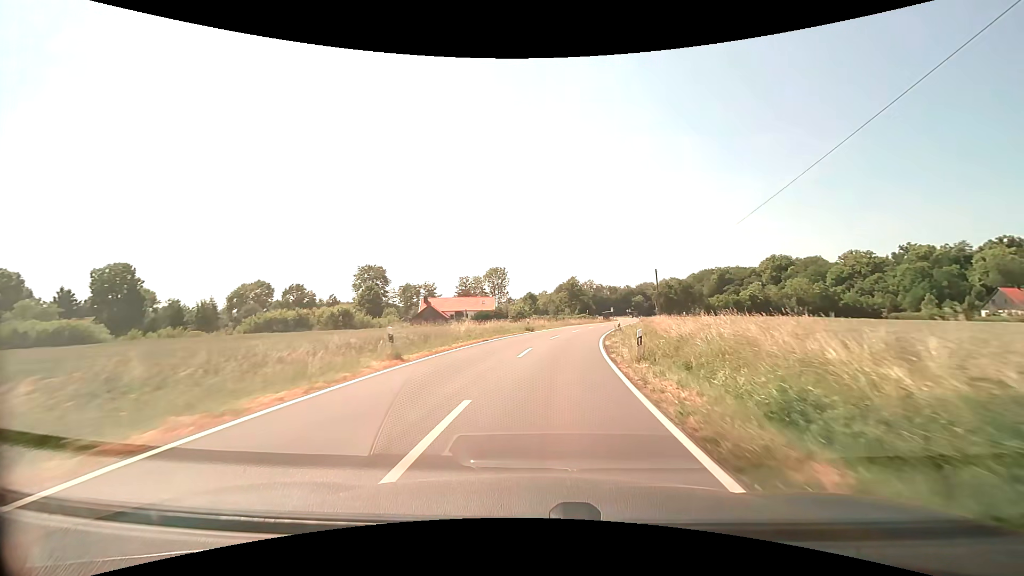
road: secondary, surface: asphalt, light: Day
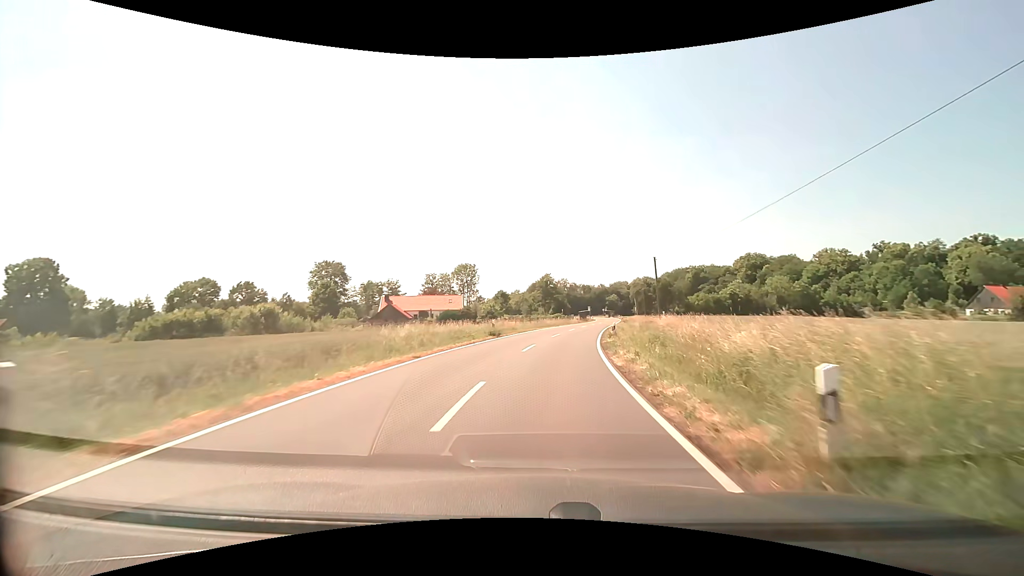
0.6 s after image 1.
(+0.3, +10.0) m; +3°
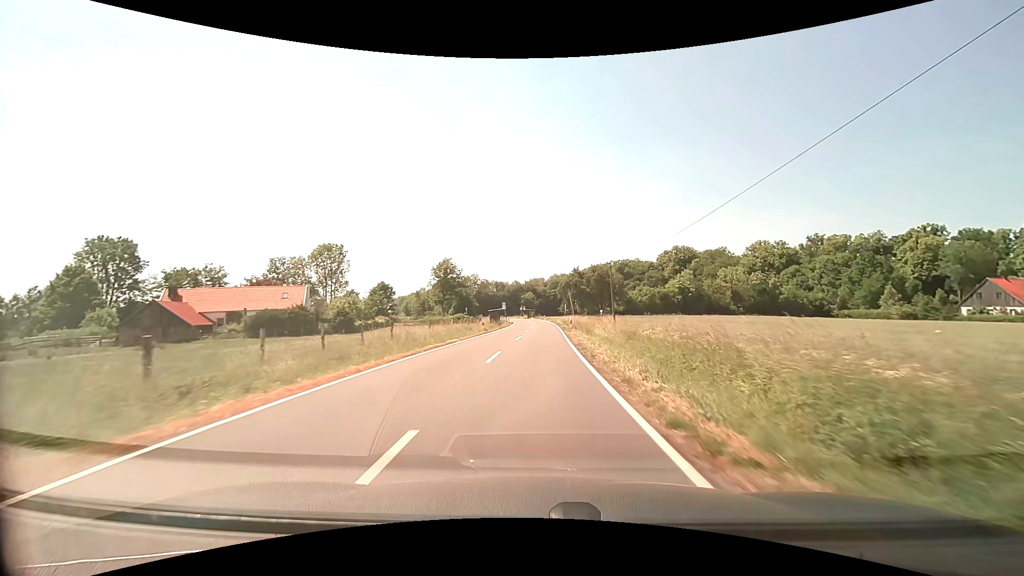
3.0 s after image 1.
(+3.9, +39.8) m; +10°
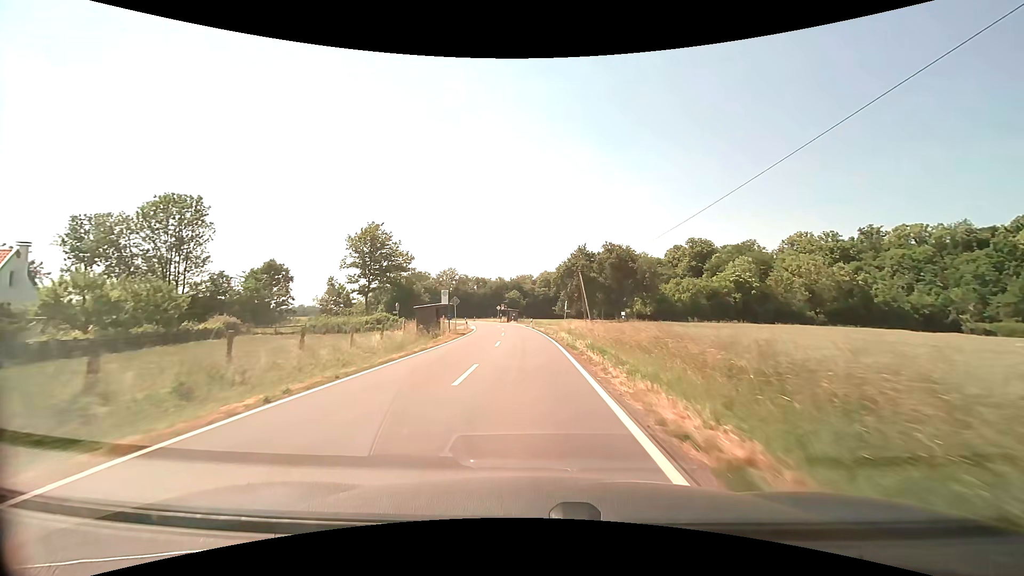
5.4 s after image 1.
(+1.0, +40.3) m; +2°
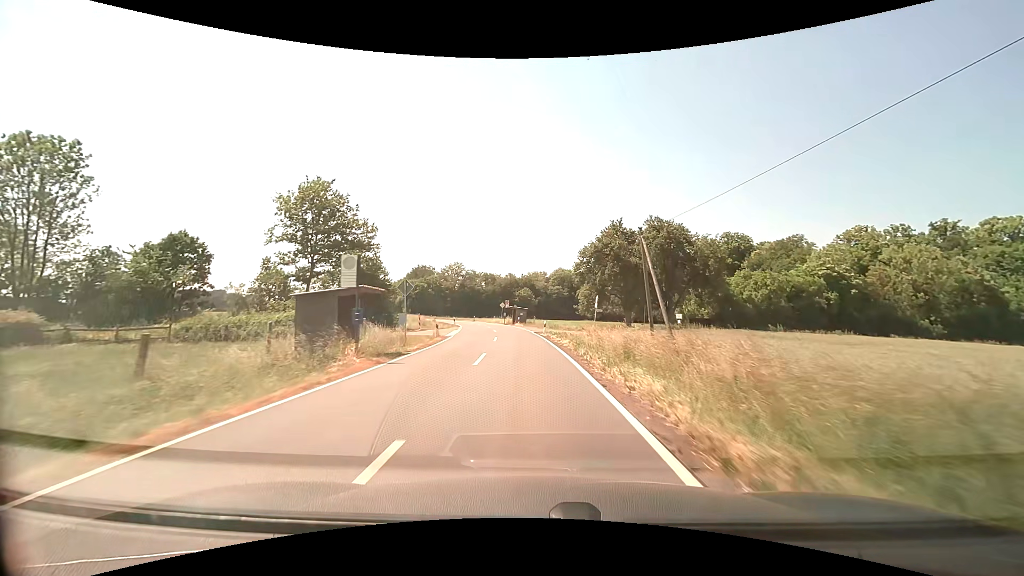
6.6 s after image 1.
(-0.2, +20.2) m; -1°
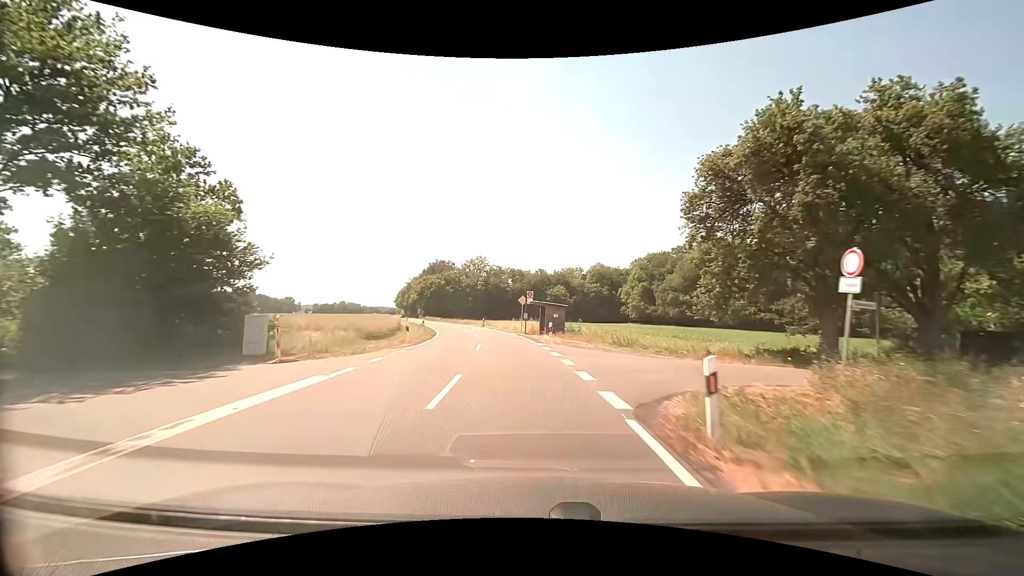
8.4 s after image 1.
(-0.8, +30.3) m; -3°
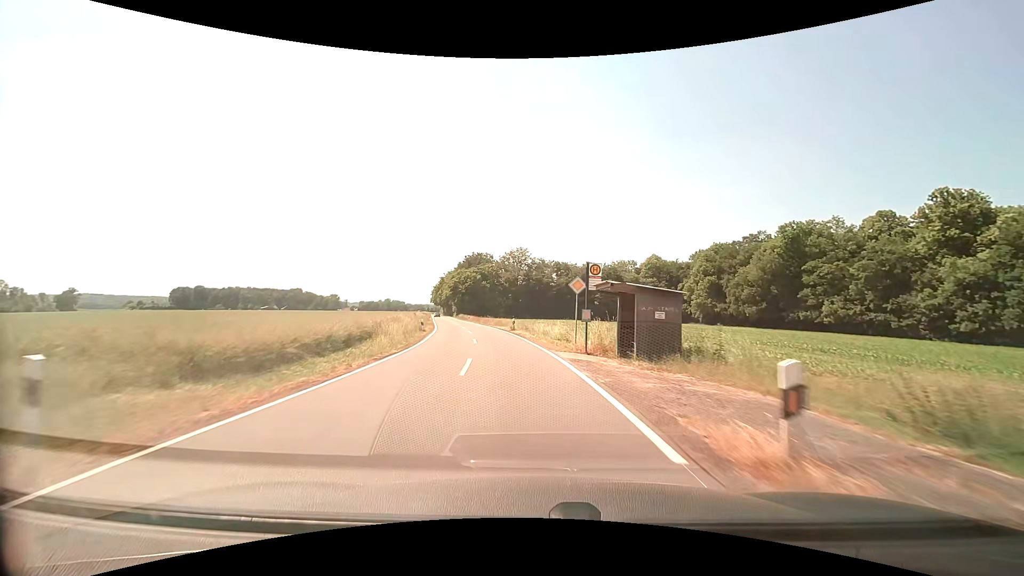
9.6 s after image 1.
(-0.9, +20.2) m; -6°
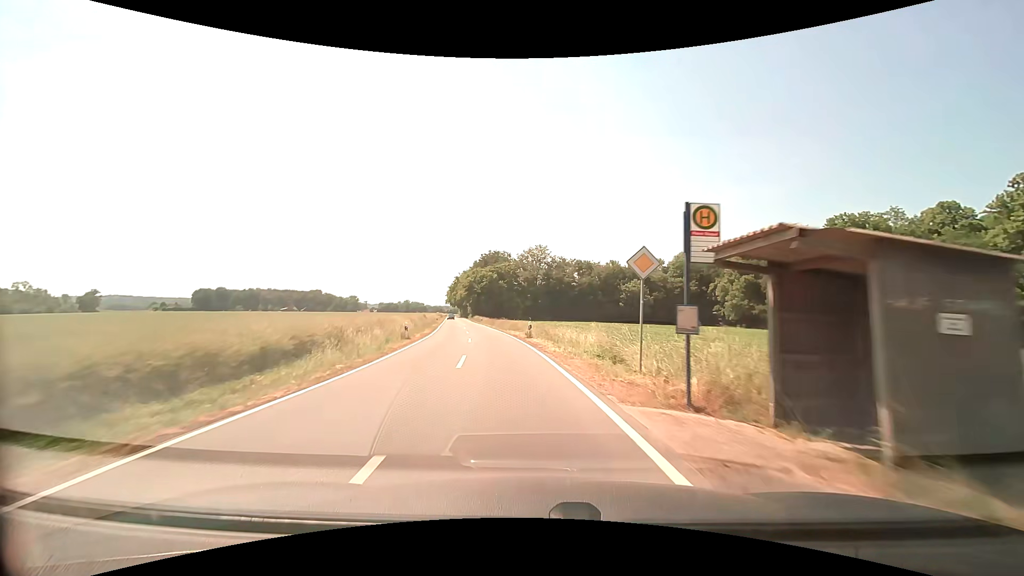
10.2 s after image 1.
(-0.2, +10.1) m; -2°
(0, +10) (-1, +20) (-2, +30) (-4, +40) (-5, +50) (-7, +59) (-9, +69) (-11, +79) (-12, +89) (-14, +99) m
